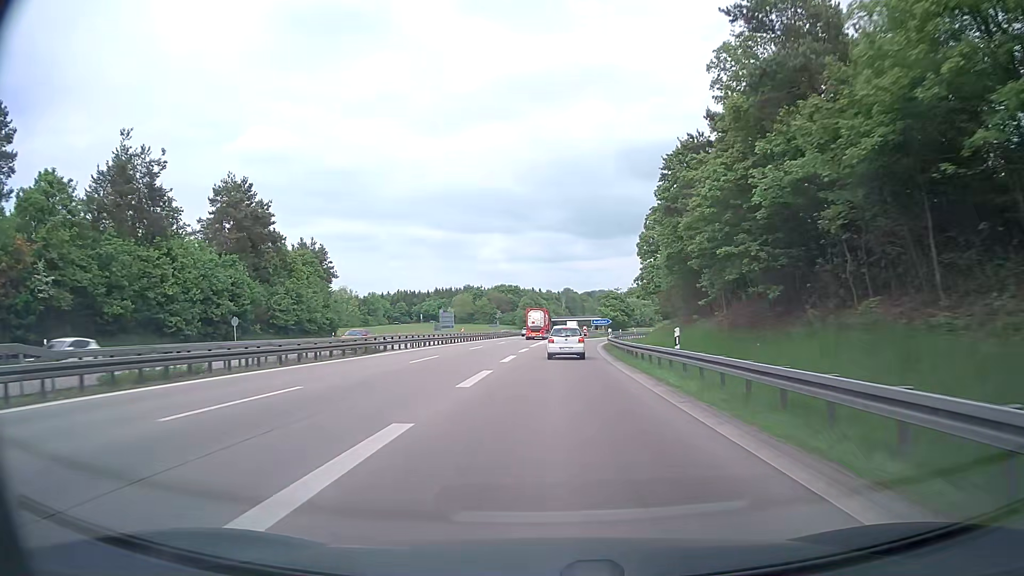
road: motorway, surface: asphalt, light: Day
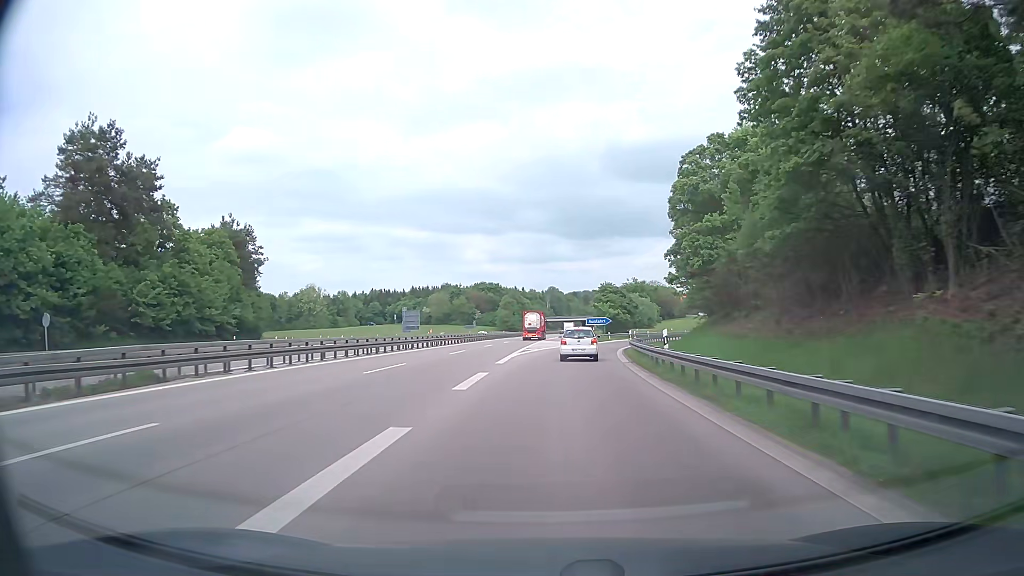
(+0.3, +24.1) m; +2°
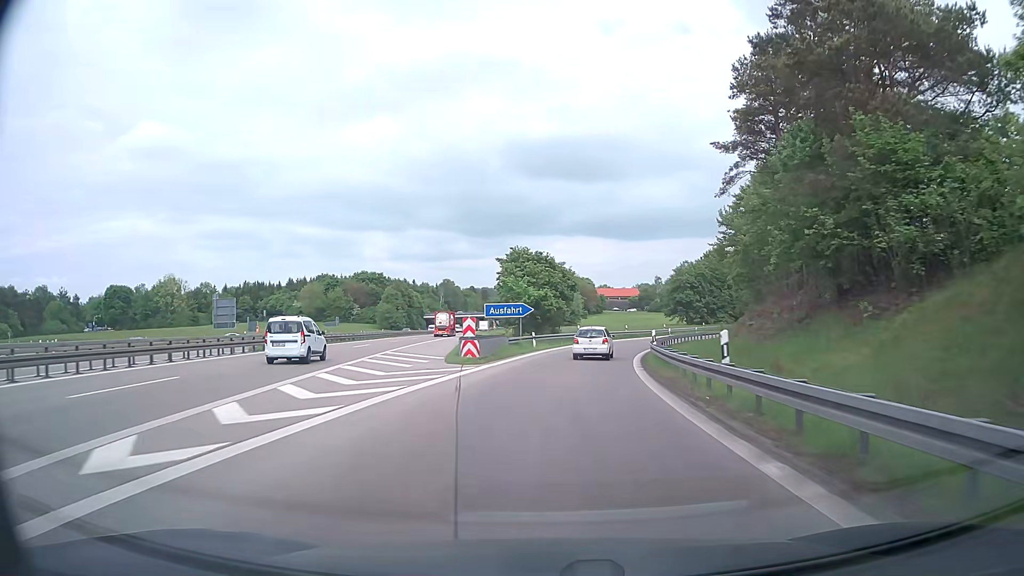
(+2.5, +44.5) m; +8°
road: motorway_link
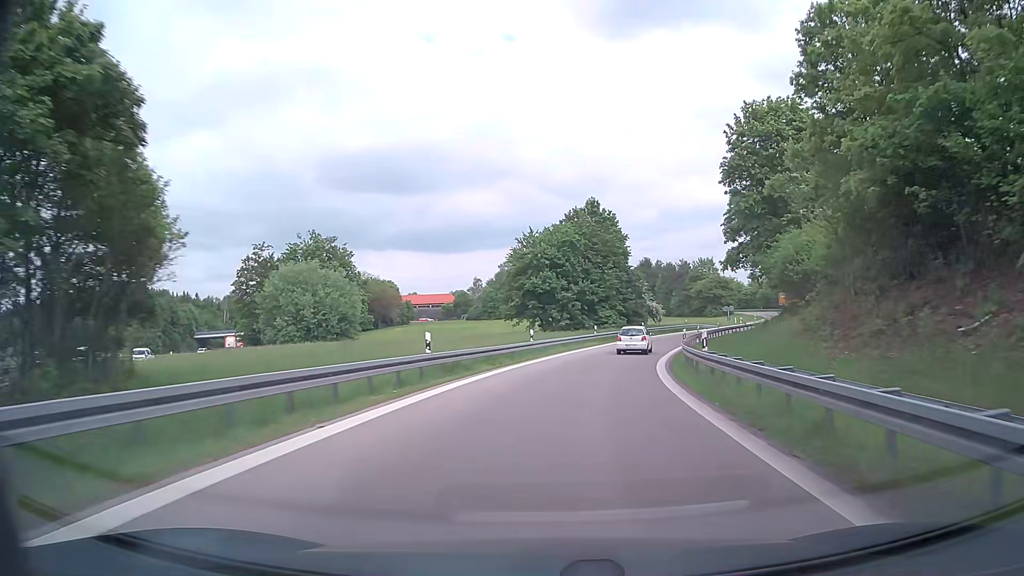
(+6.1, +50.4) m; +16°
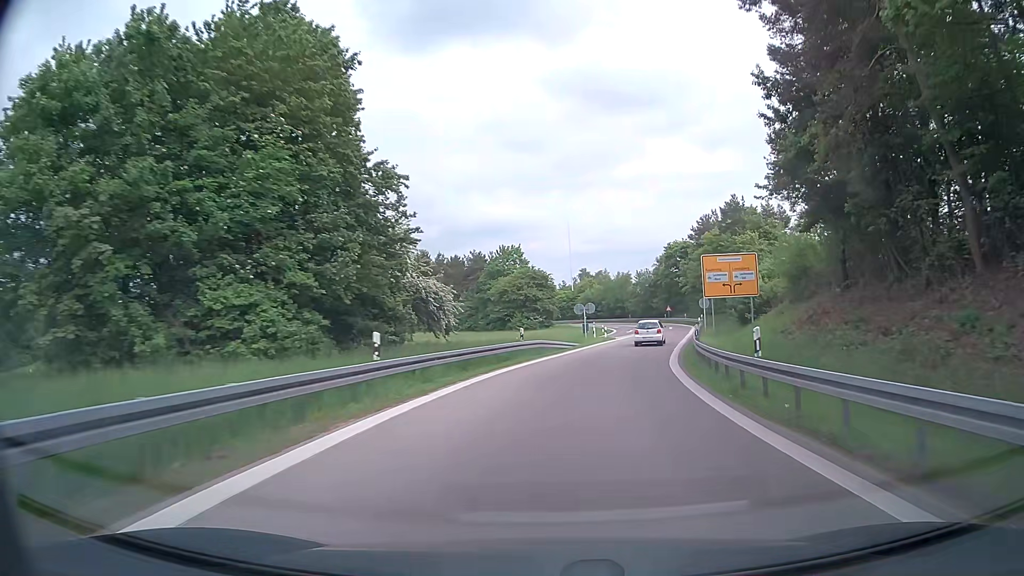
(+7.9, +50.5) m; +19°
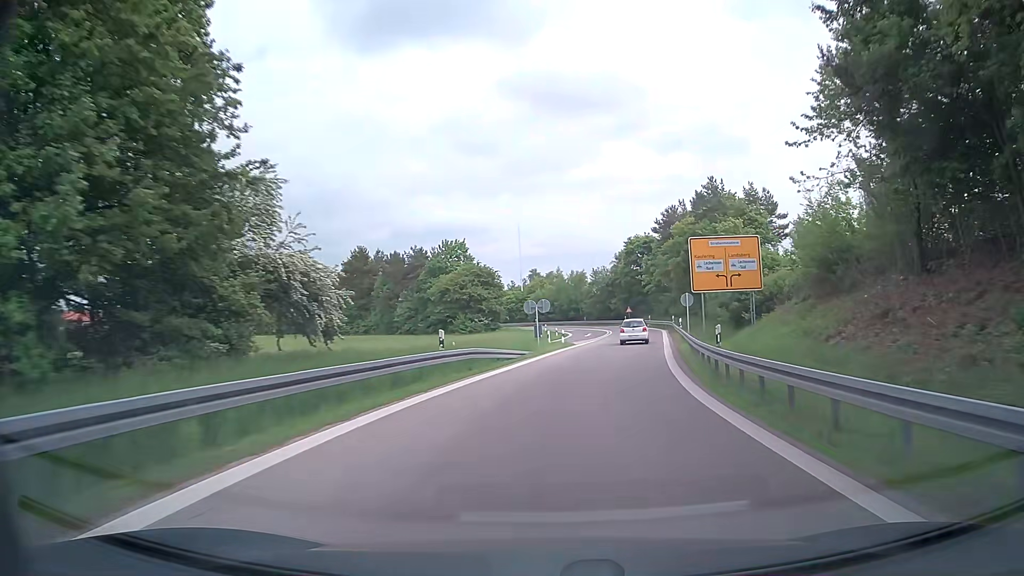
(+0.3, +10.4) m; +4°
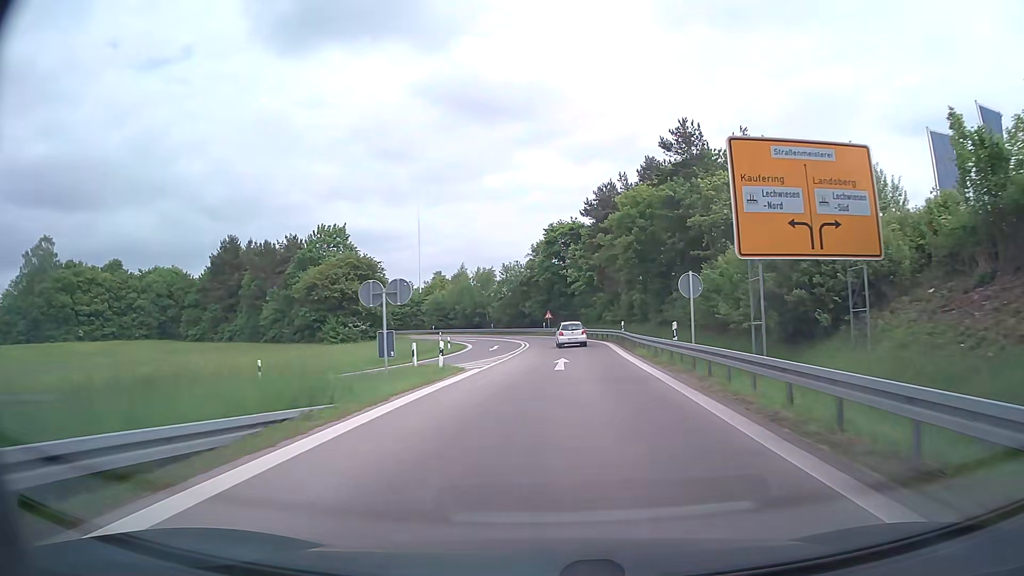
(+1.5, +20.6) m; +8°
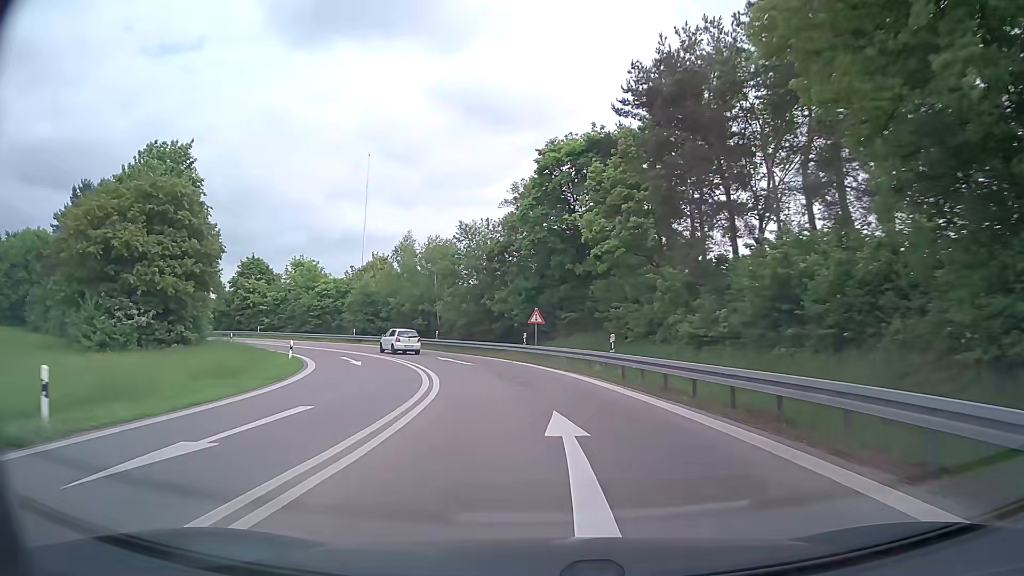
(+1.1, +37.9) m; +1°
(0, +10) (-1, +20) (-4, +30) (-7, +39) (-12, +48) (-18, +56) (-25, +62) (-33, +68) (-42, +74) (-50, +80) m
